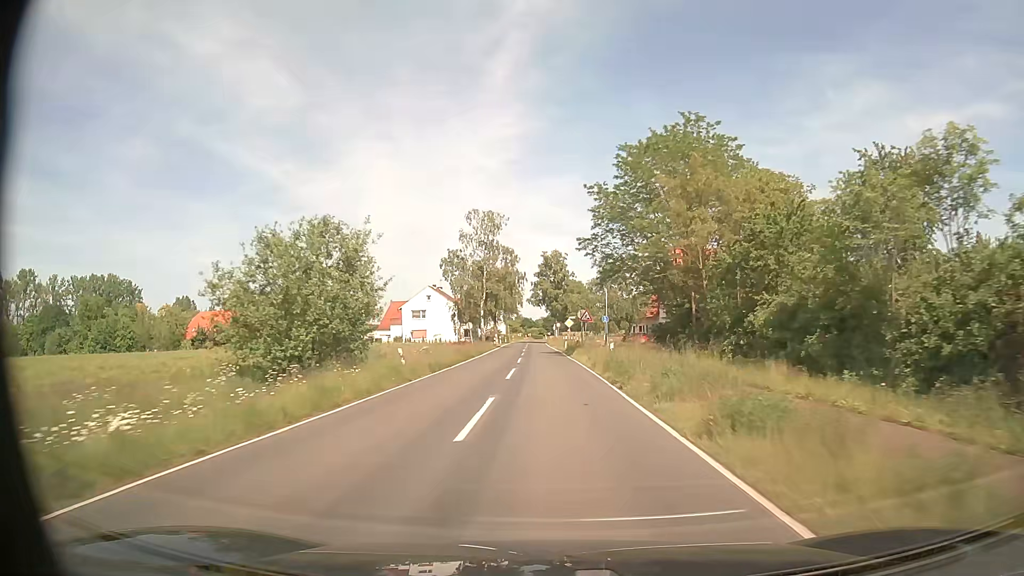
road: secondary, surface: asphalt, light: Day
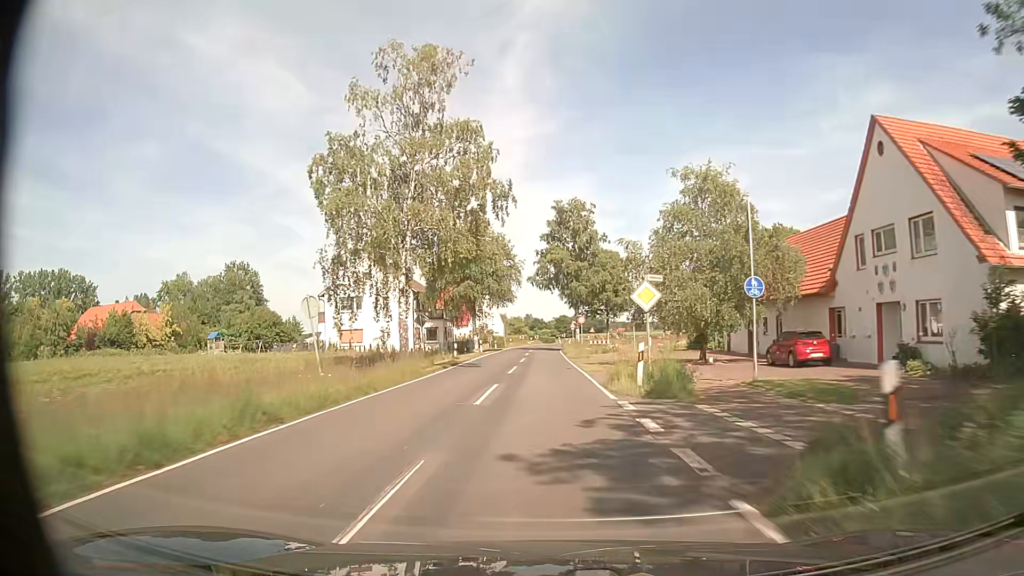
(-0.2, +43.2) m; -1°
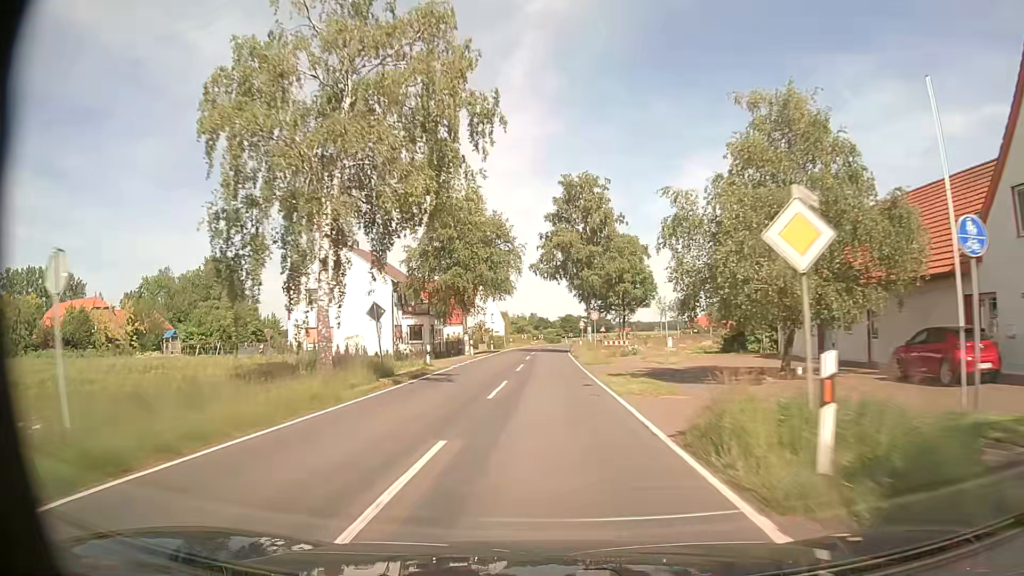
(0.0, +10.8) m; 0°
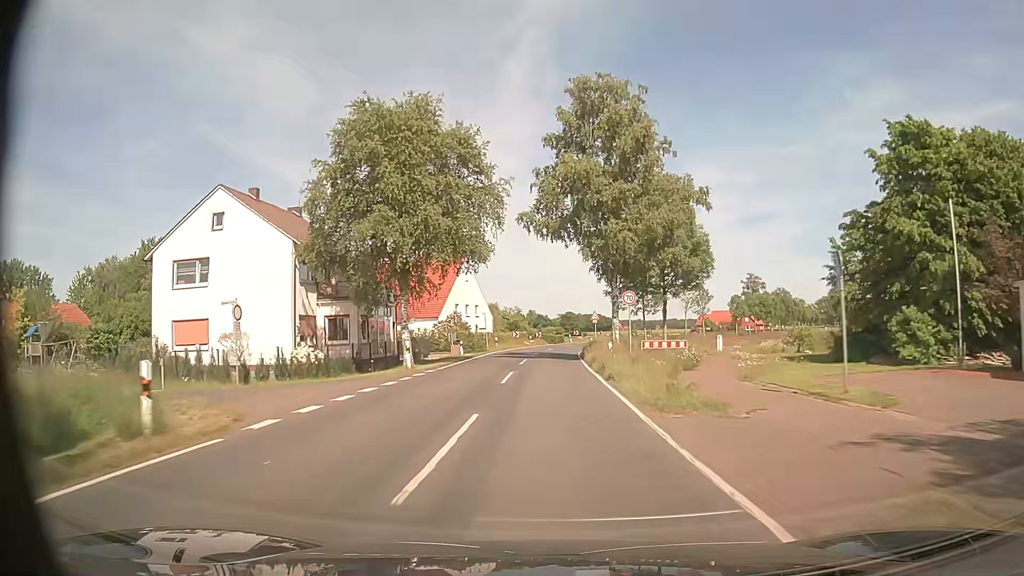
(0.0, +21.6) m; 0°
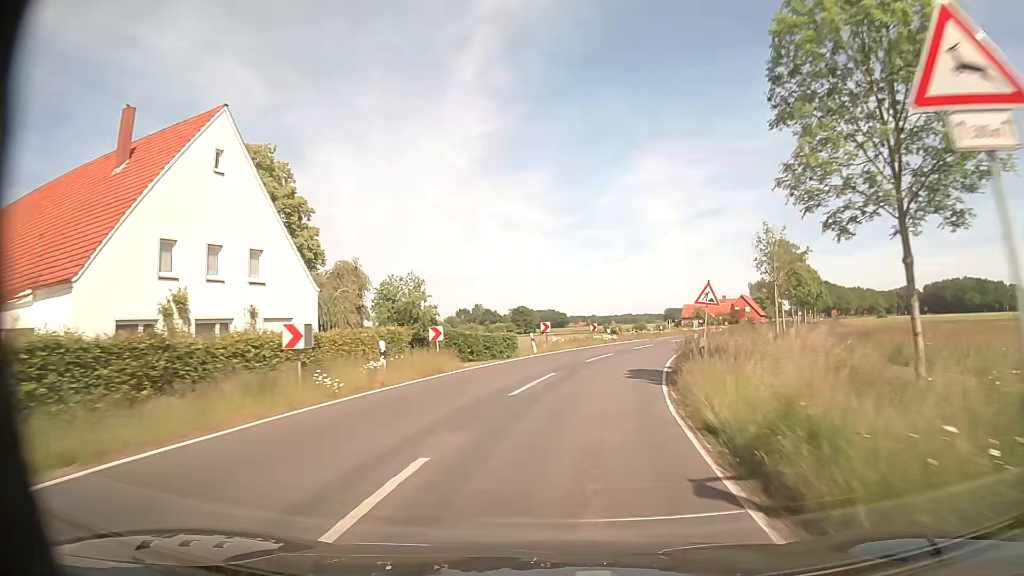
(+1.2, +52.2) m; +4°
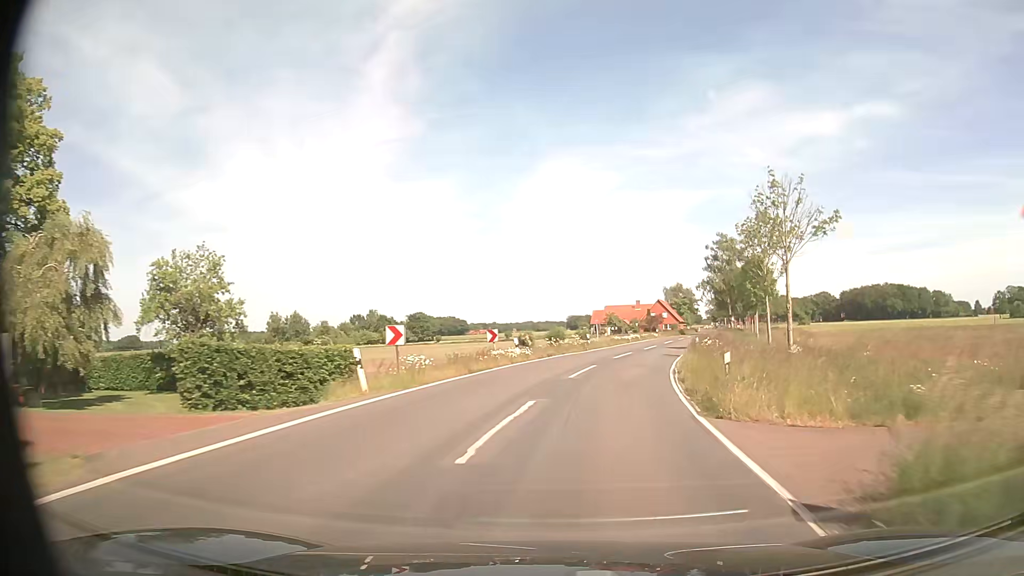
(+1.0, +17.8) m; +8°
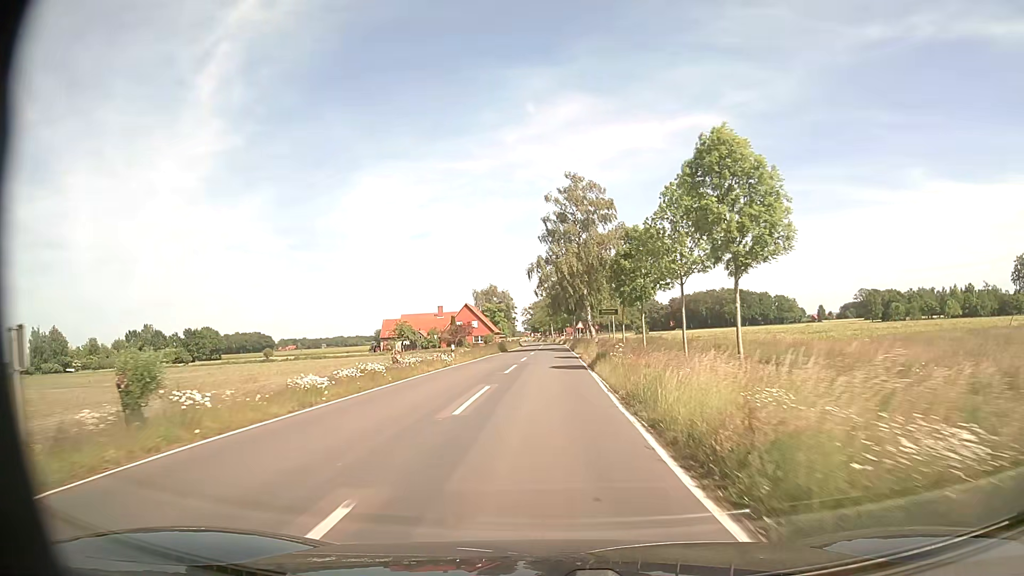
(+7.6, +42.6) m; +16°
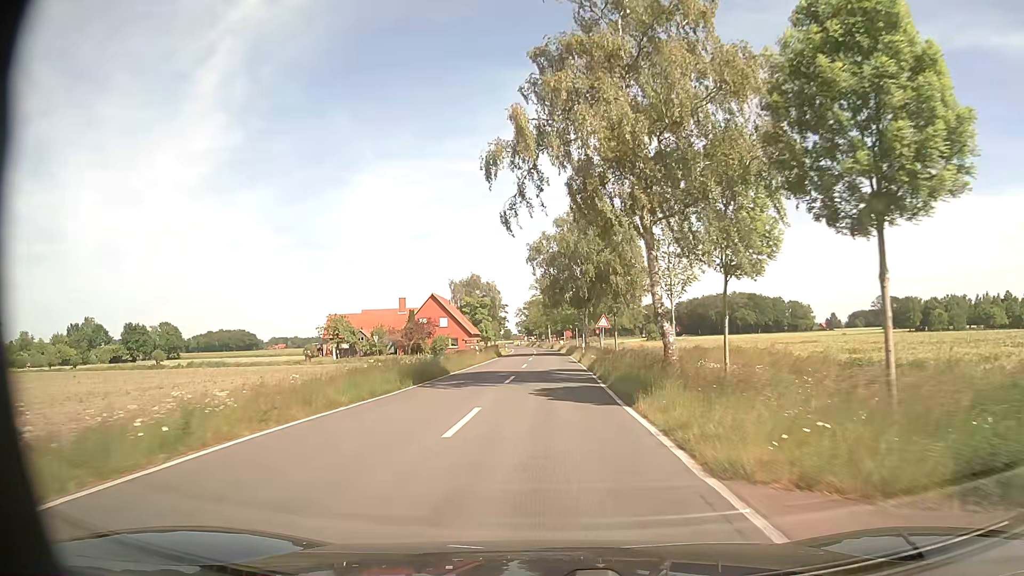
(+0.2, +36.8) m; 0°
(0, +10) (0, +20) (0, +30) (0, +40) (0, +50) (0, +60) (0, +70) (0, +80) (0, +90) (-1, +100) m
